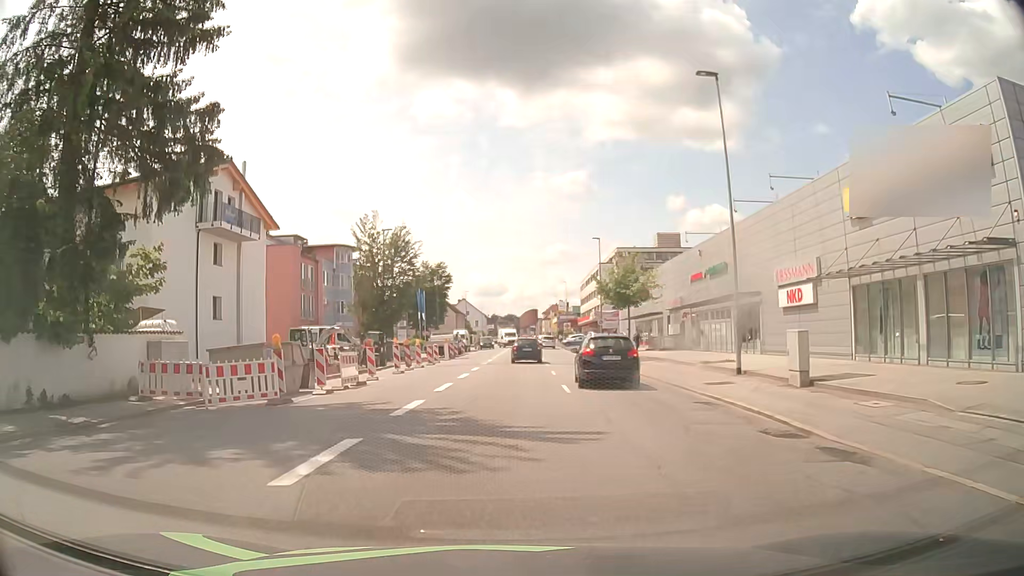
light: Day
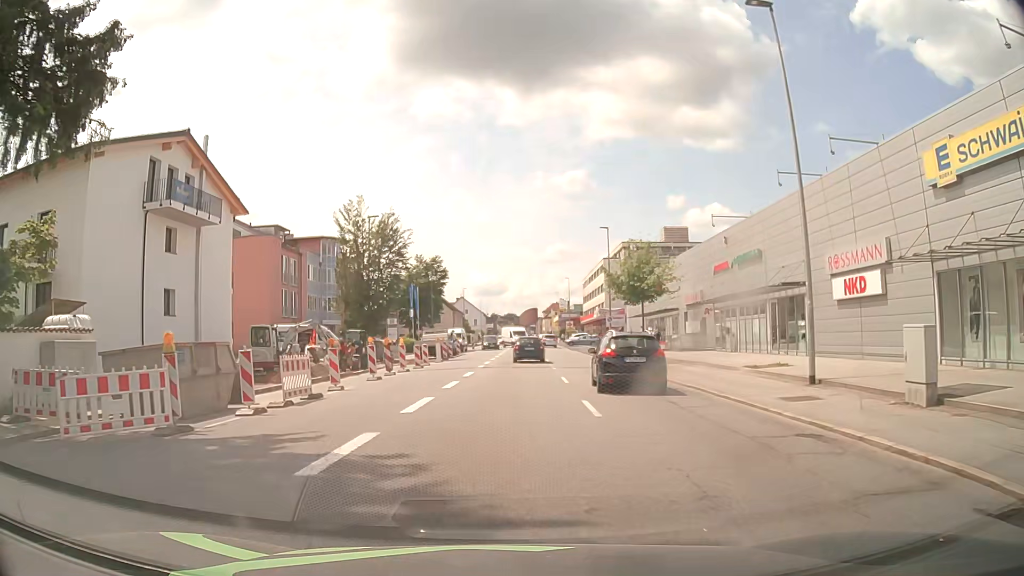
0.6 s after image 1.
(0.0, +5.5) m; 0°
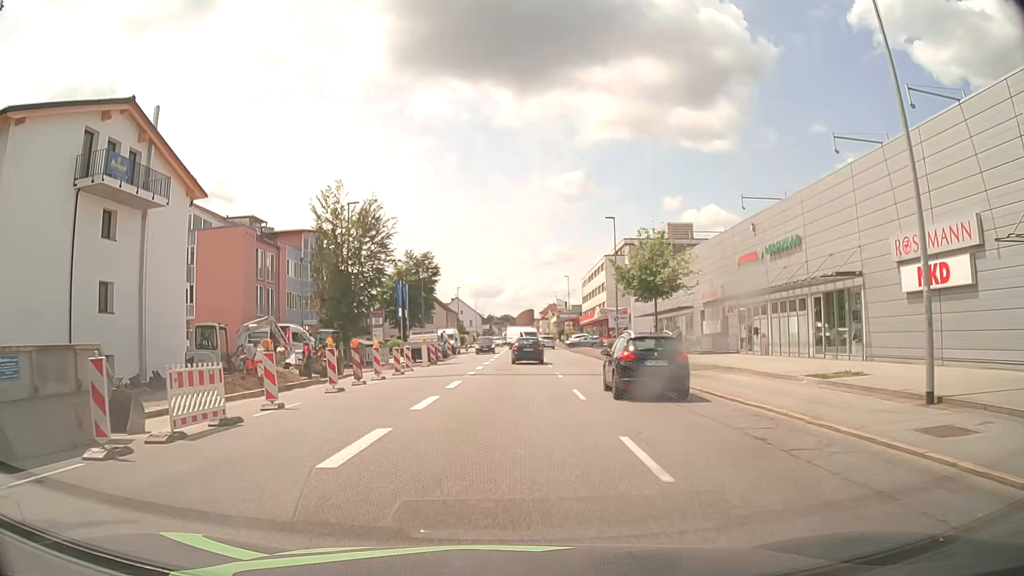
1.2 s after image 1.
(+0.1, +5.3) m; +1°
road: tertiary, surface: asphalt
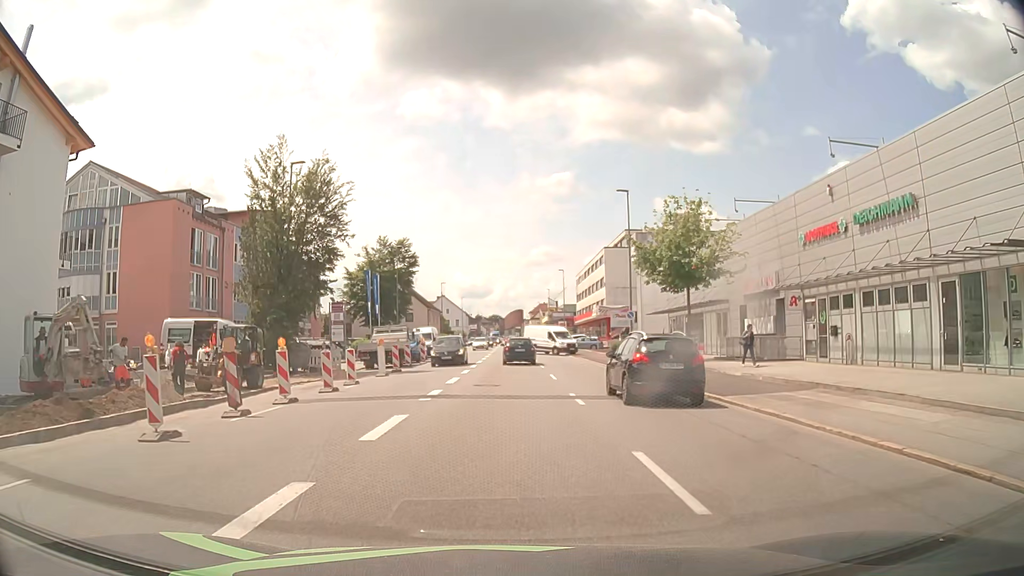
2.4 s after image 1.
(+0.1, +10.0) m; +1°
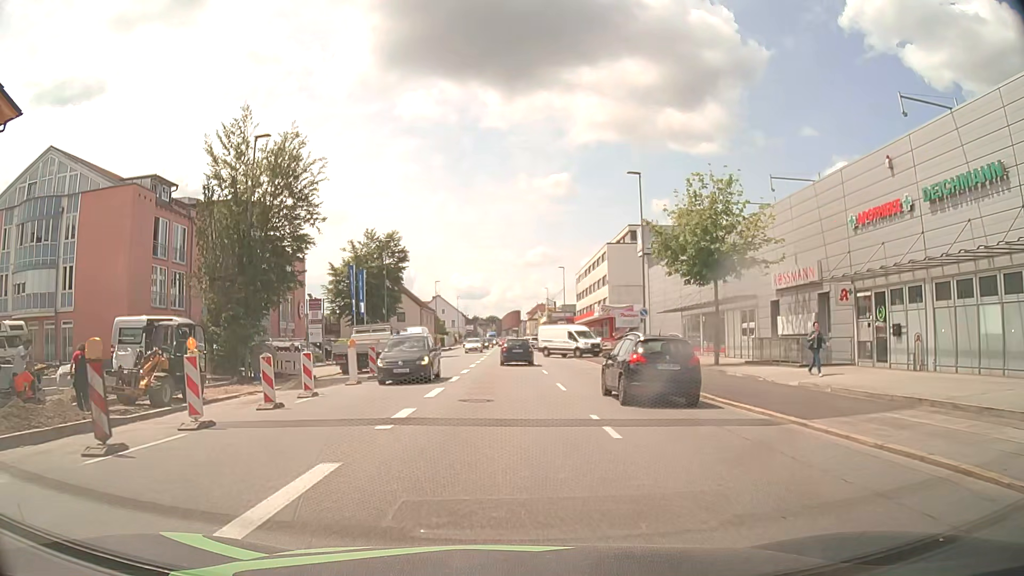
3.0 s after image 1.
(0.0, +4.8) m; 0°
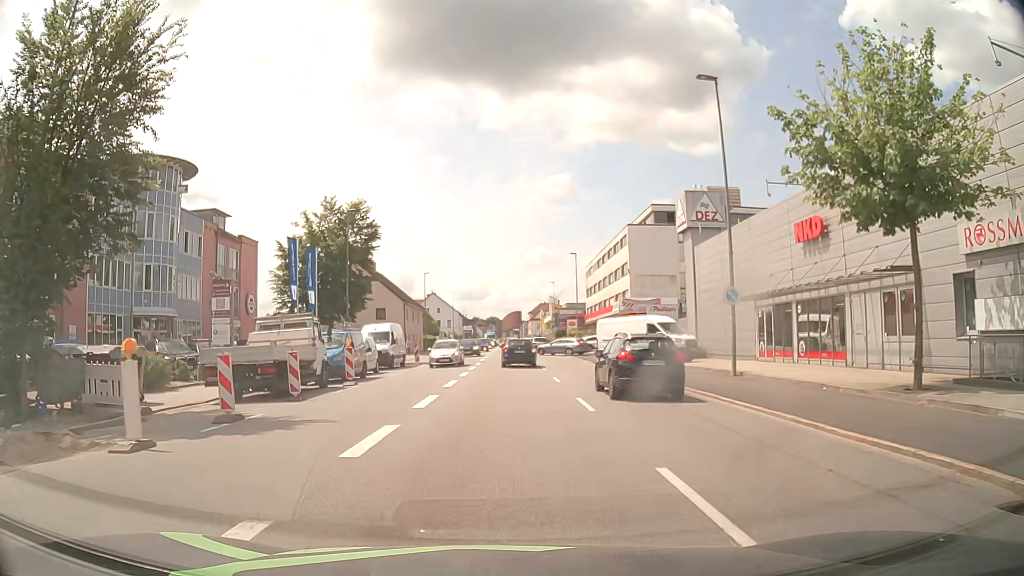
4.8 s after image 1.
(+0.1, +14.5) m; 0°
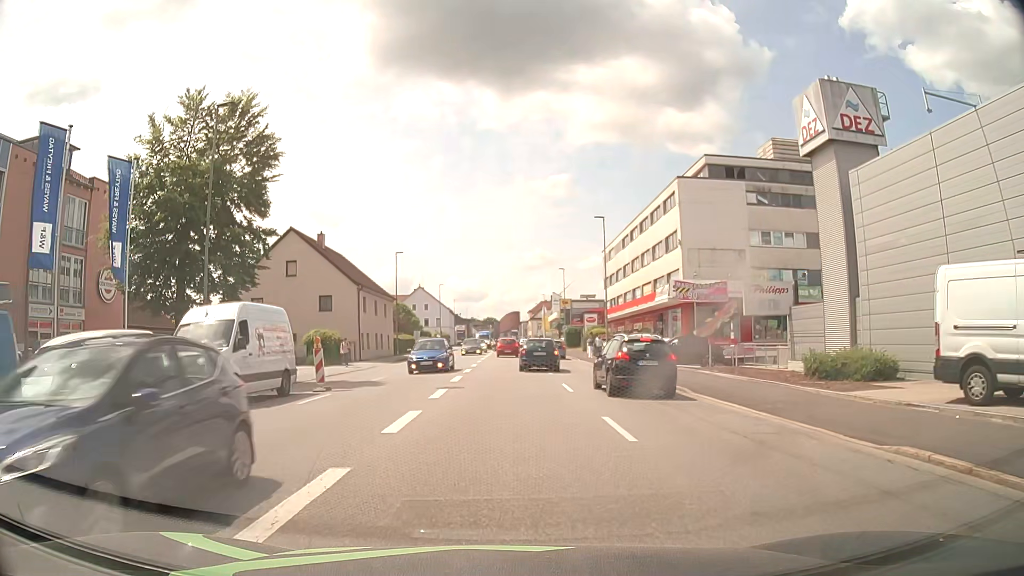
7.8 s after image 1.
(+0.1, +21.5) m; +1°
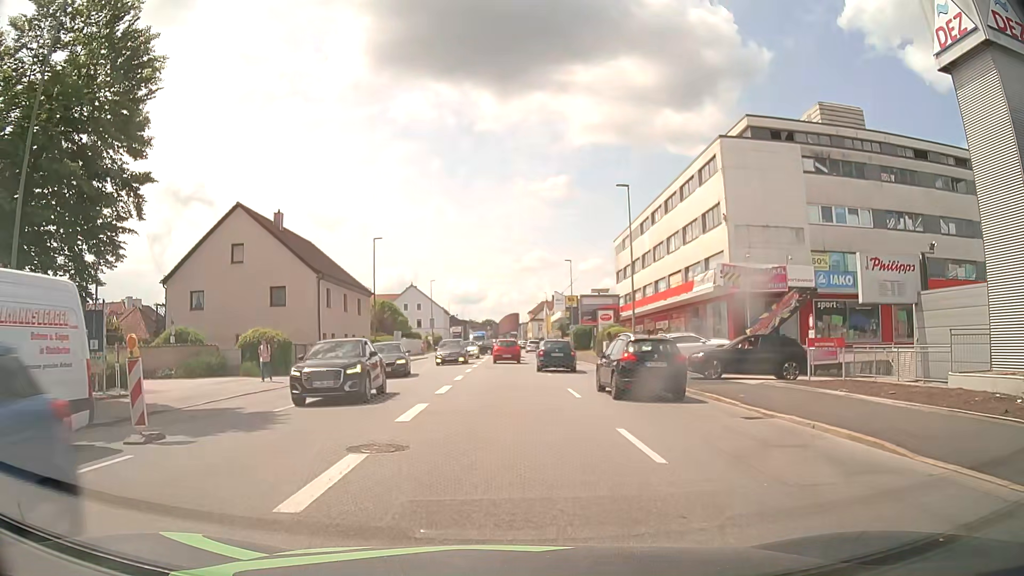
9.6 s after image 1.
(-0.1, +10.7) m; 0°
